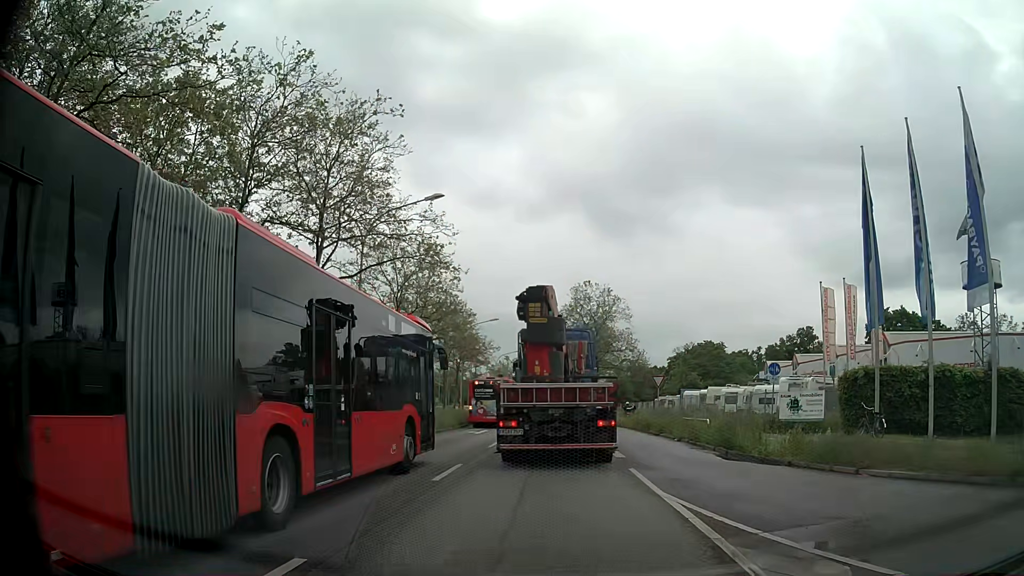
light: Day
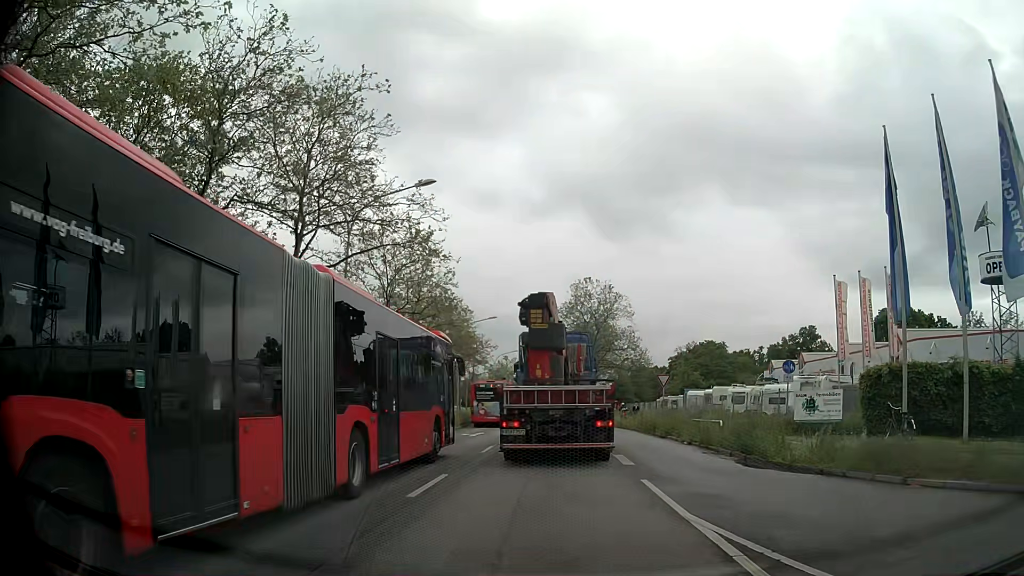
(-0.1, +2.0) m; -2°
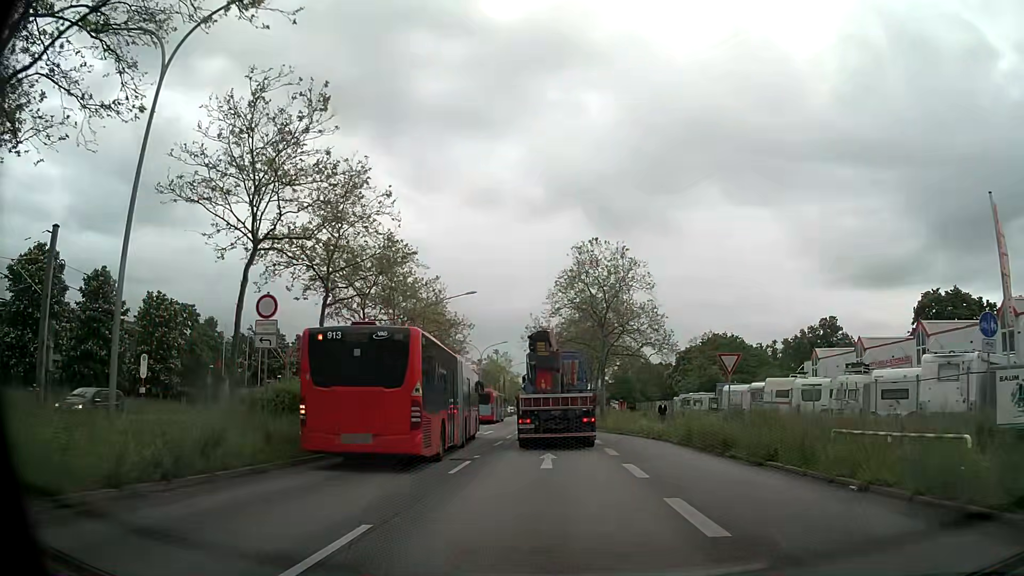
(+0.1, +14.8) m; +1°
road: primary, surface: asphalt
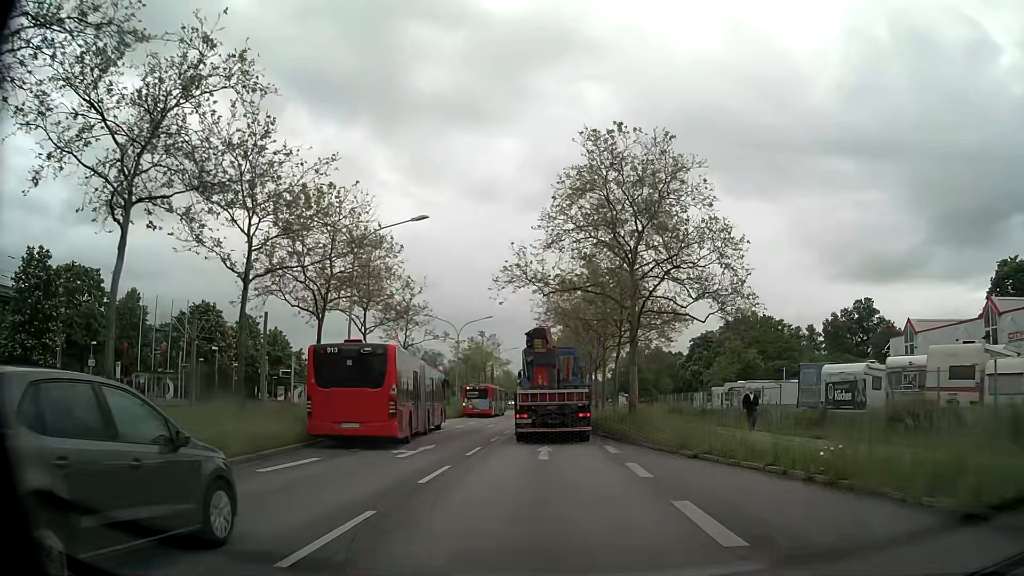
(0.0, +19.0) m; 0°
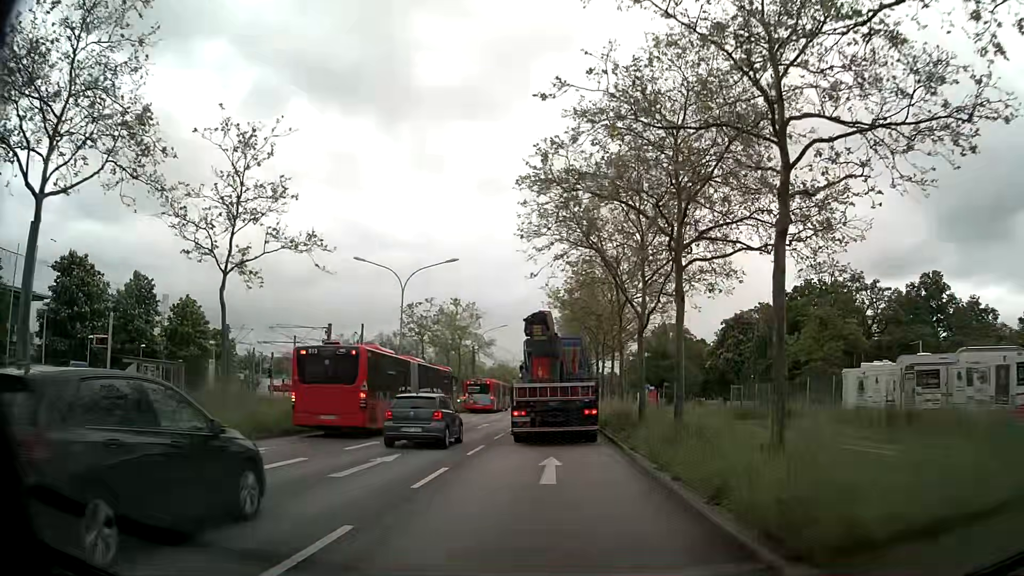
(0.0, +25.3) m; 0°
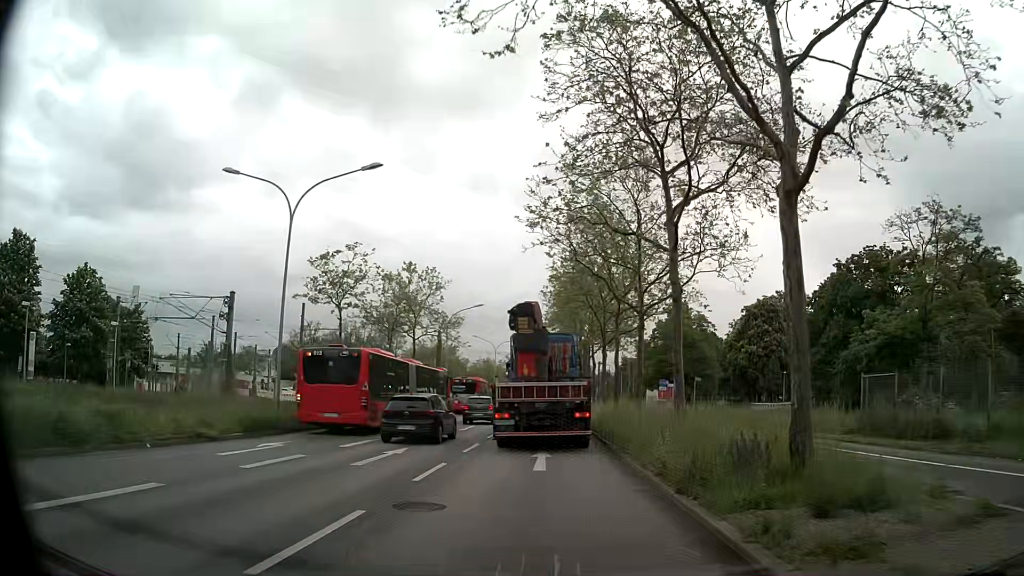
(+0.2, +17.3) m; +1°
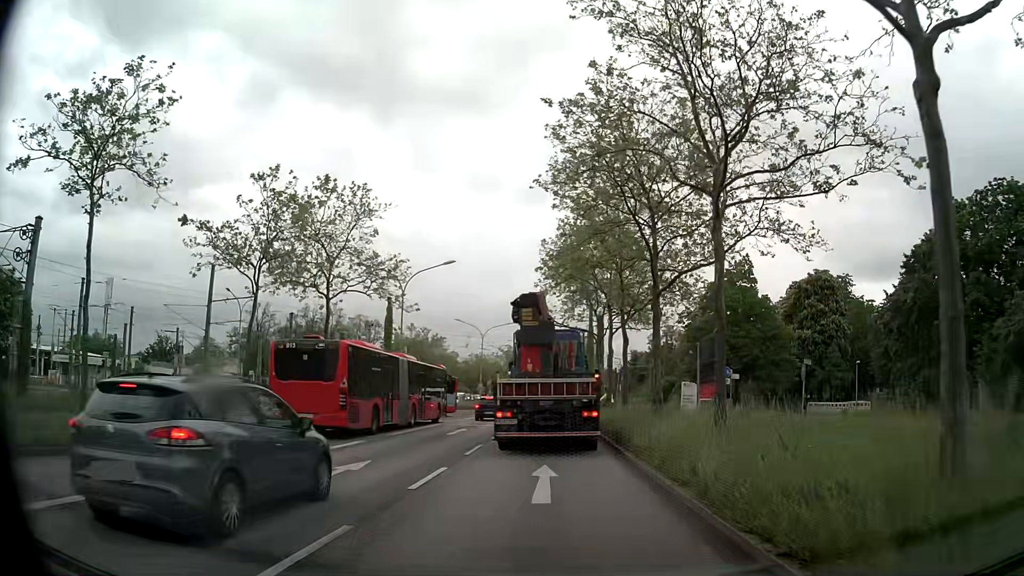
(-0.2, +19.3) m; -1°
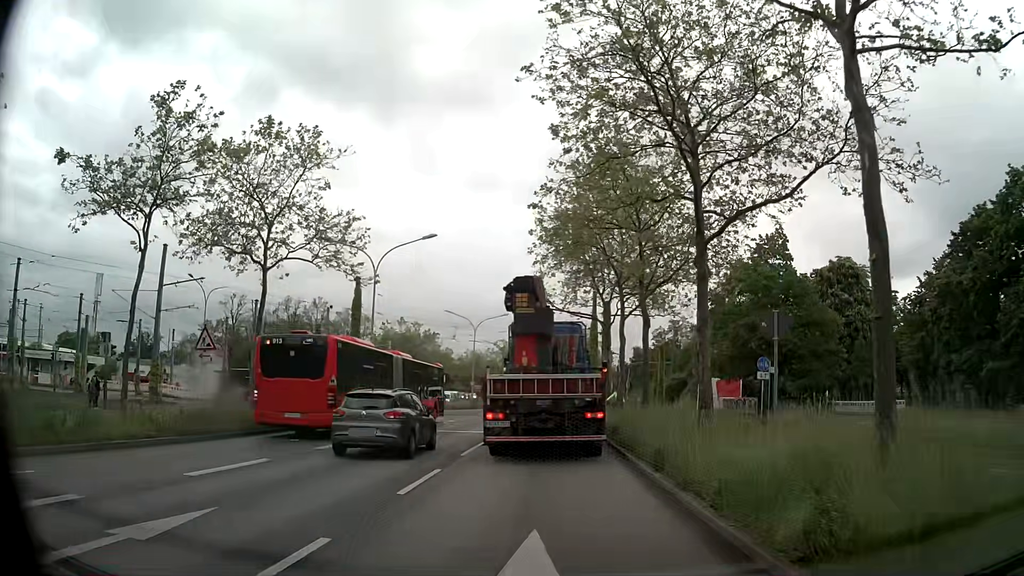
(+0.1, +6.6) m; 0°
